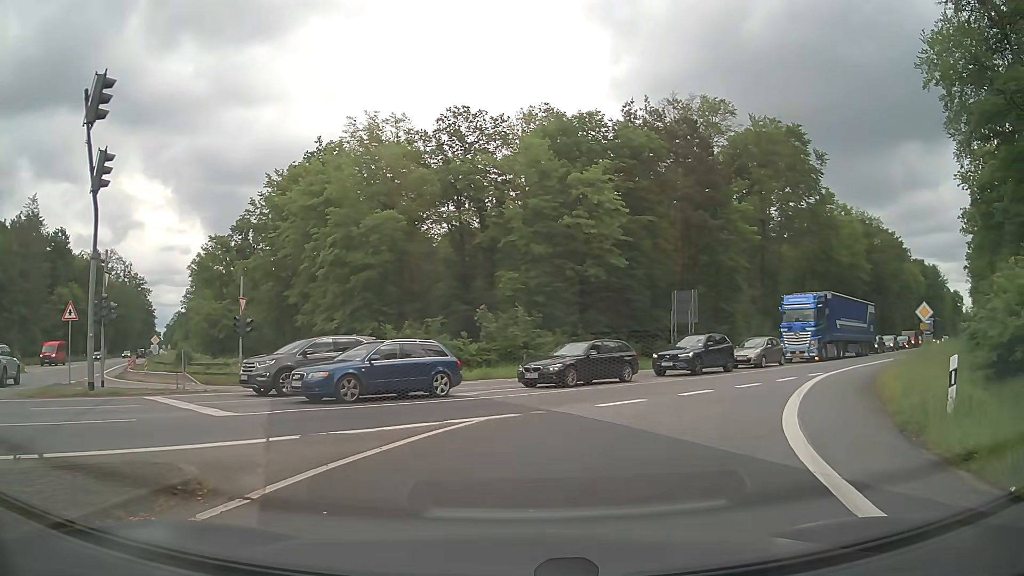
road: secondary_link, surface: asphalt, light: Day
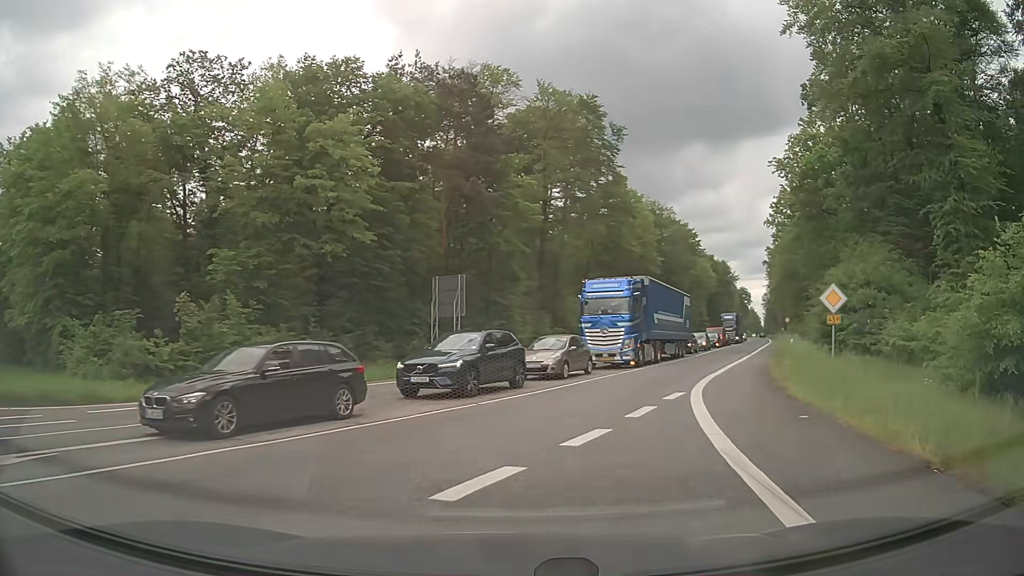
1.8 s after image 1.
(+1.8, +10.5) m; +18°
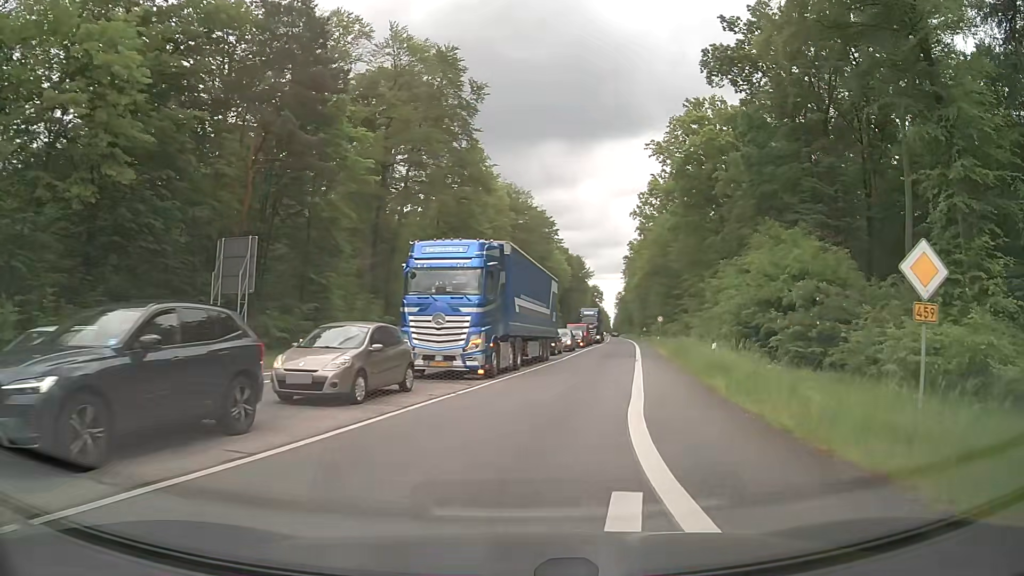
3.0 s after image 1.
(+1.4, +10.7) m; +13°
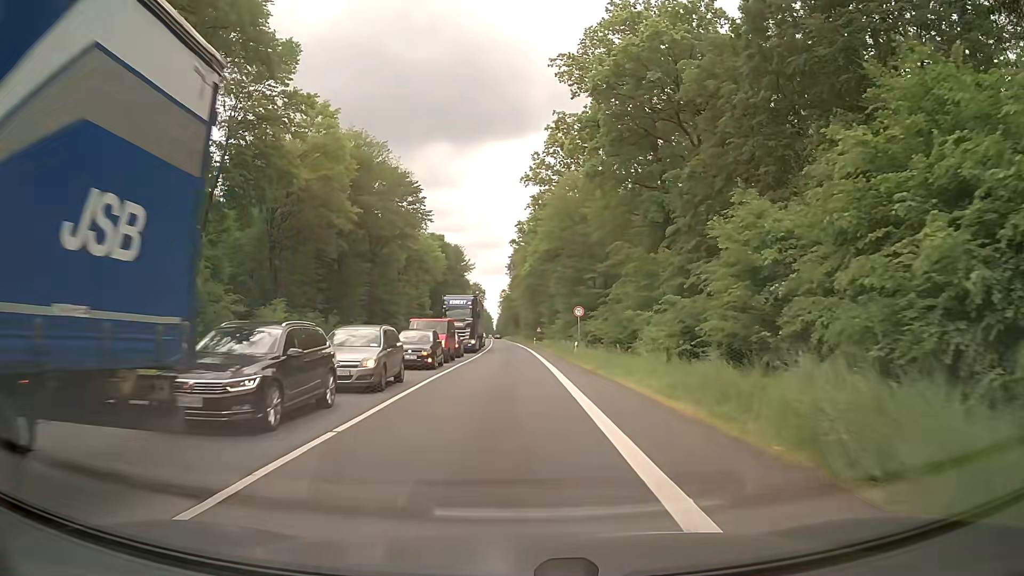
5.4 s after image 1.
(+4.1, +29.2) m; +11°
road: primary
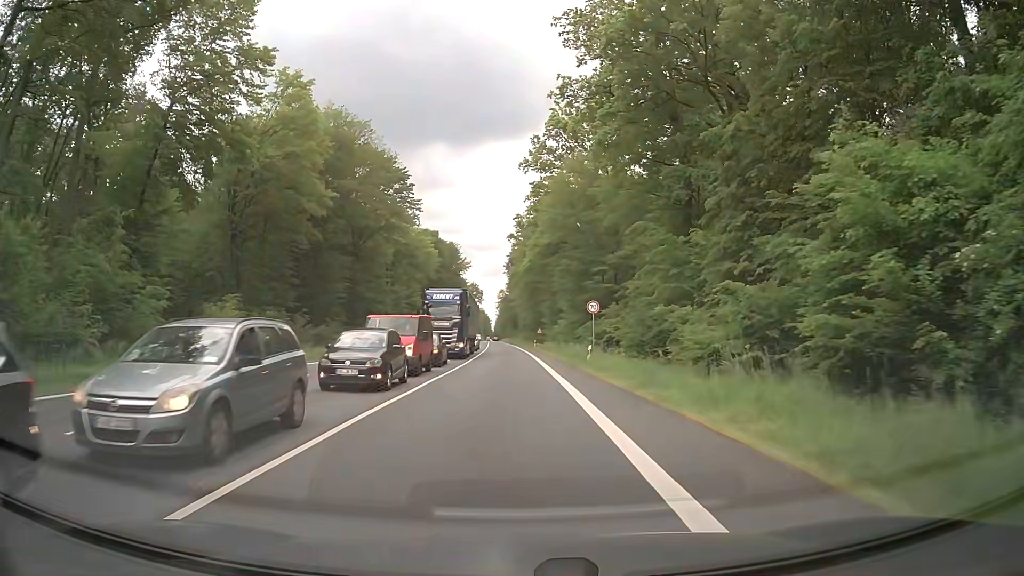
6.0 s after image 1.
(0.0, +8.7) m; 0°
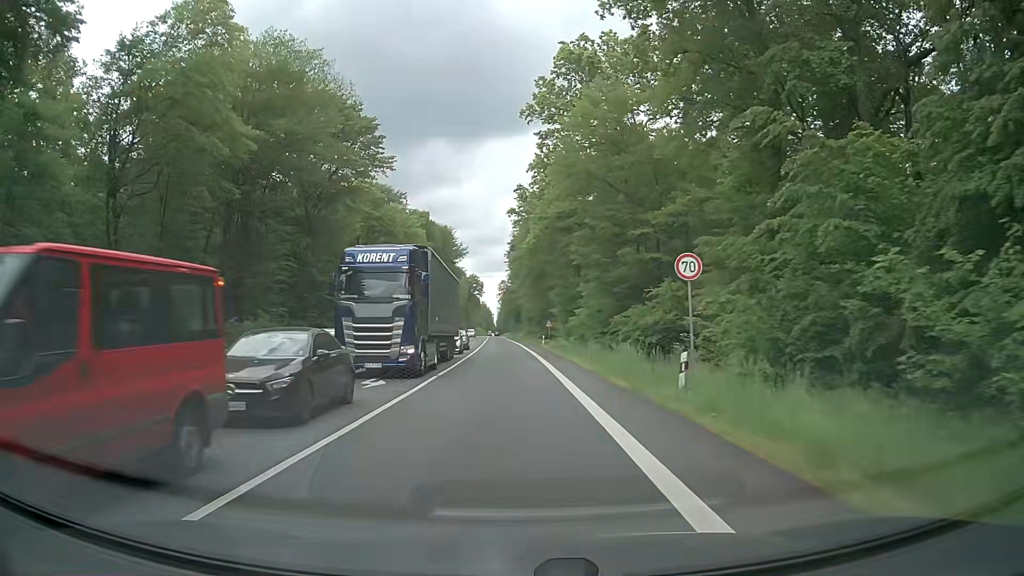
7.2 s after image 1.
(-0.1, +18.6) m; -1°
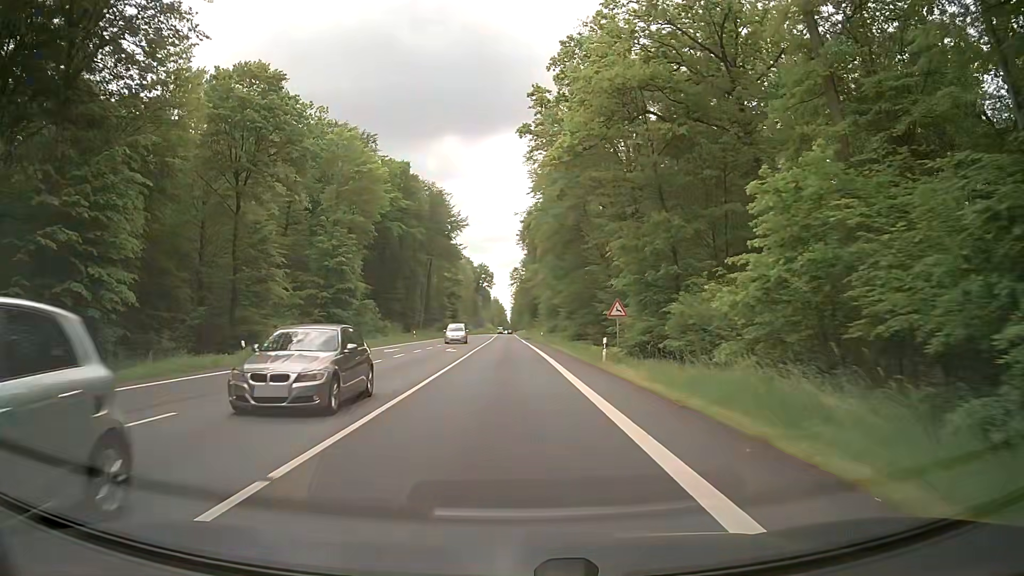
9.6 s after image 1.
(-0.1, +37.6) m; -1°
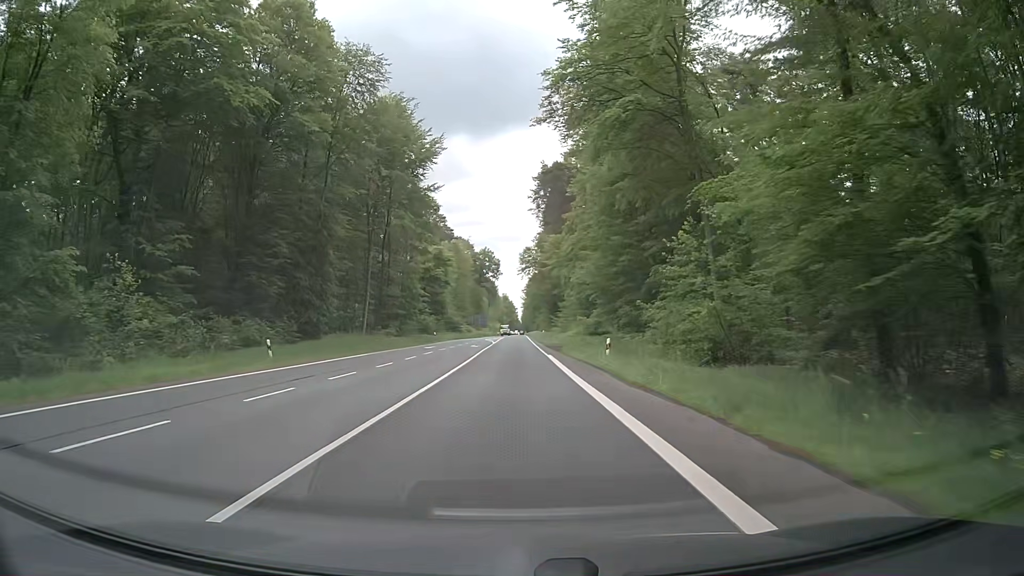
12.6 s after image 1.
(-0.7, +49.6) m; -1°
(0, +10) (0, +20) (0, +30) (0, +40) (0, +50) (0, +60) (0, +70) (0, +80) (0, +90) (0, +100) m
